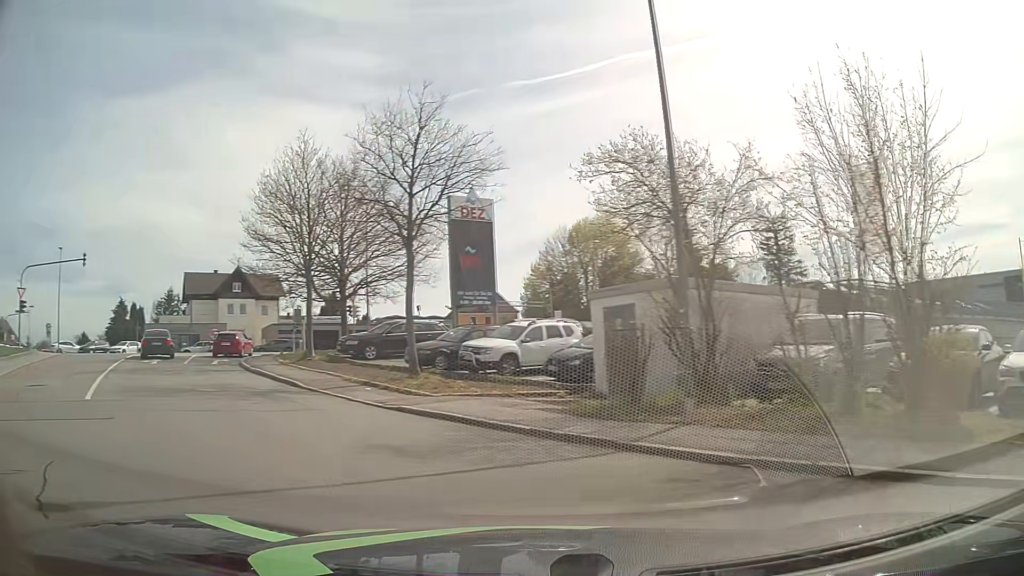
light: Day
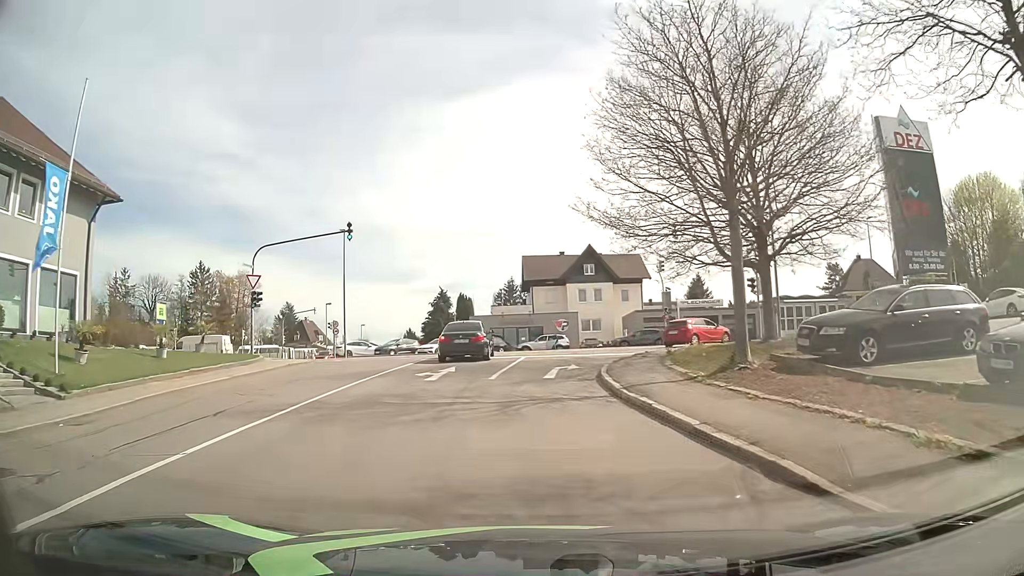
(-5.3, +12.7) m; -32°
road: residential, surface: asphalt
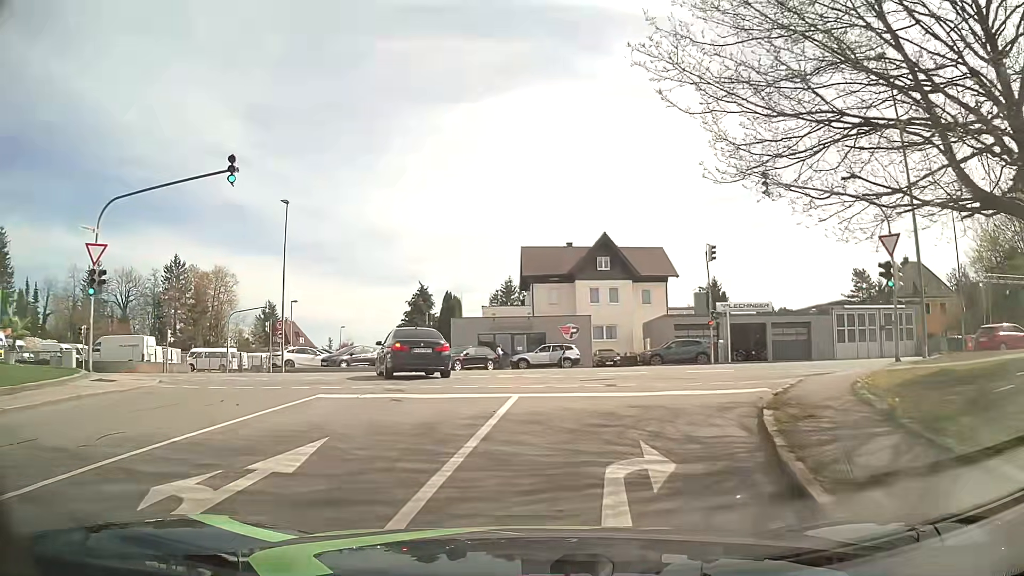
(-0.2, +13.4) m; -1°
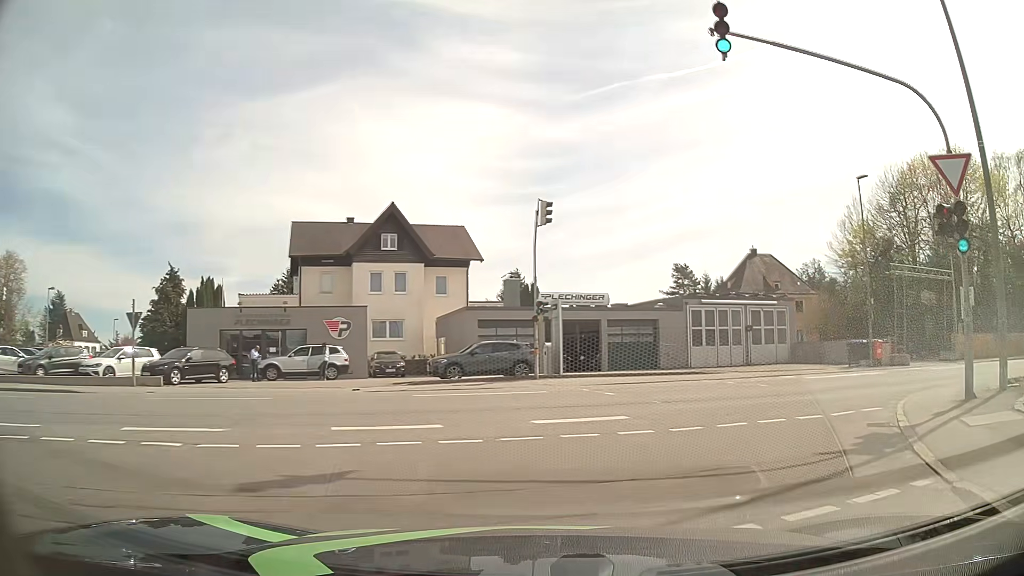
(+1.5, +11.7) m; +18°
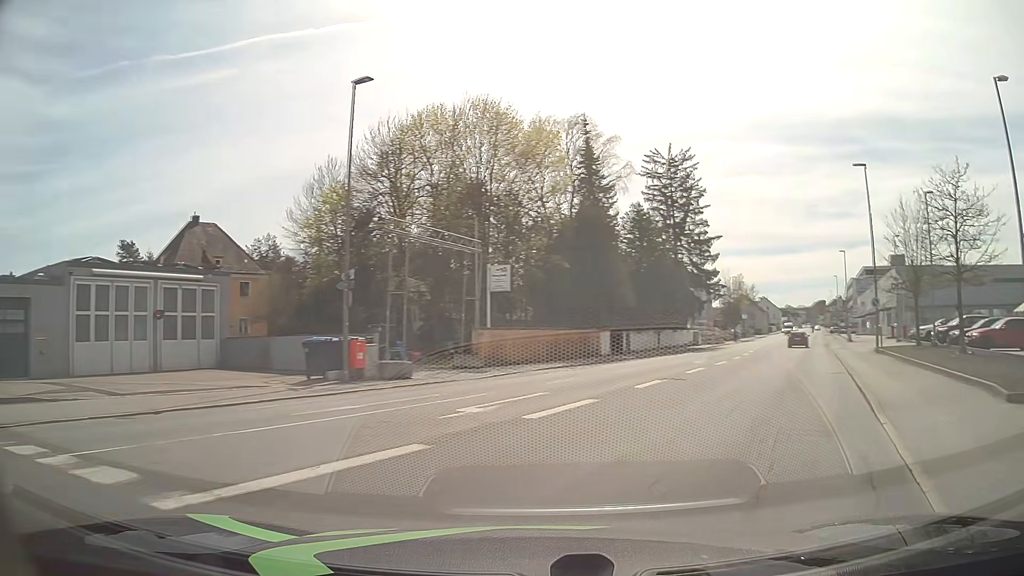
(+5.1, +13.8) m; +47°
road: tertiary
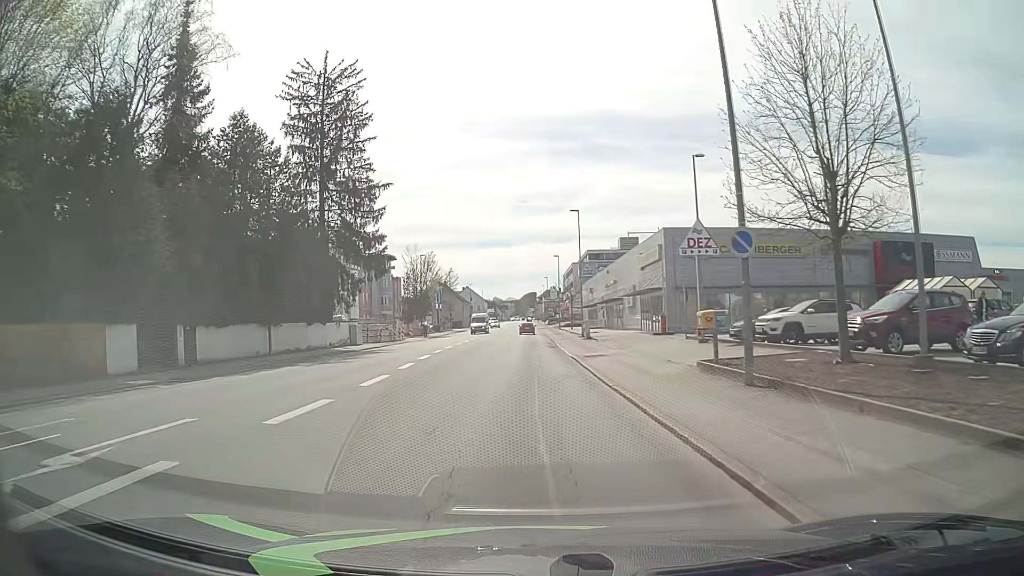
(+8.7, +23.1) m; +25°
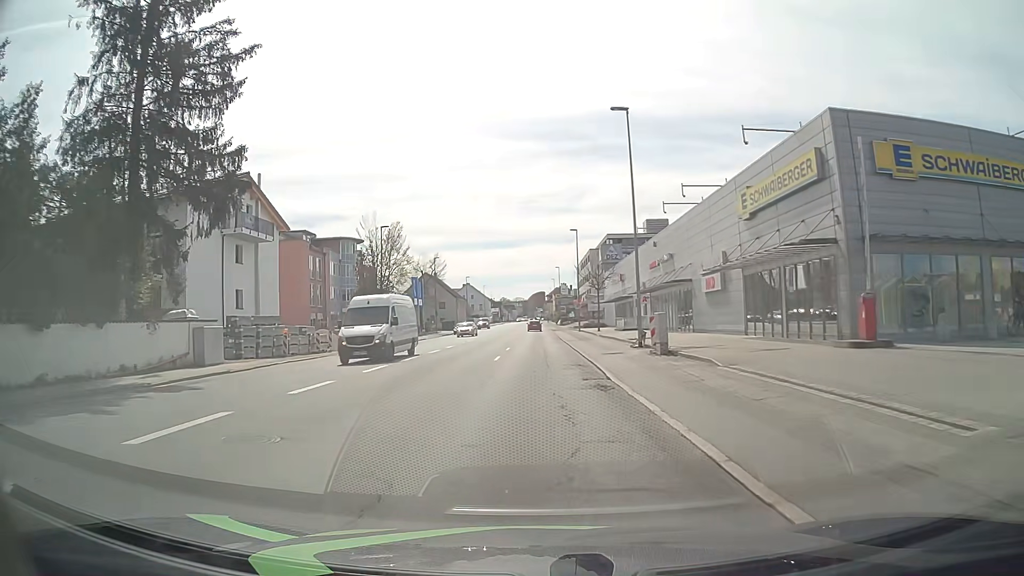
(-0.3, +26.7) m; -1°
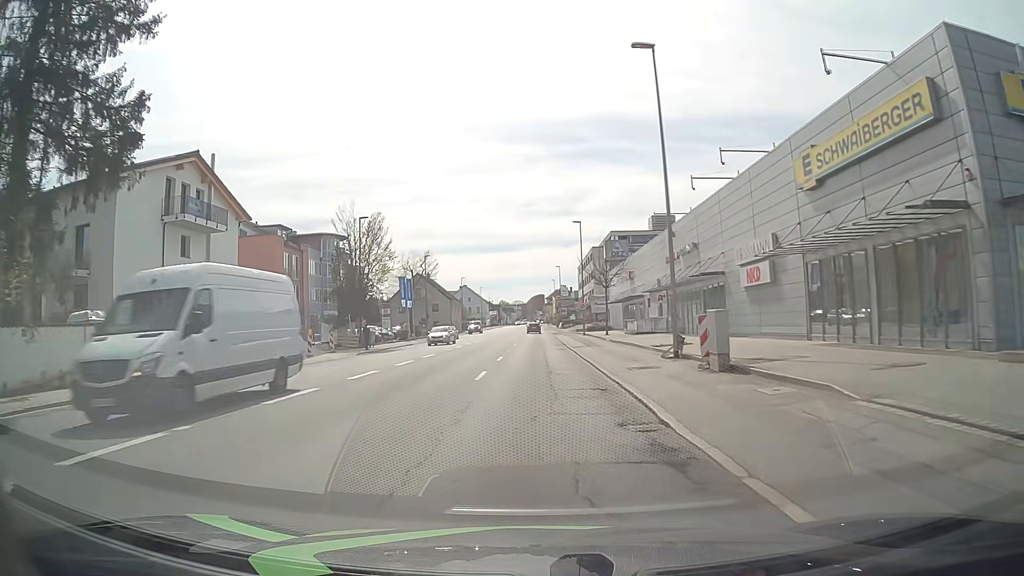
(0.0, +7.3) m; 0°
(0, +10) (0, +20) (0, +30) (0, +40) (0, +50) (0, +60) (0, +70) (0, +80) (0, +90) (0, +100) m
